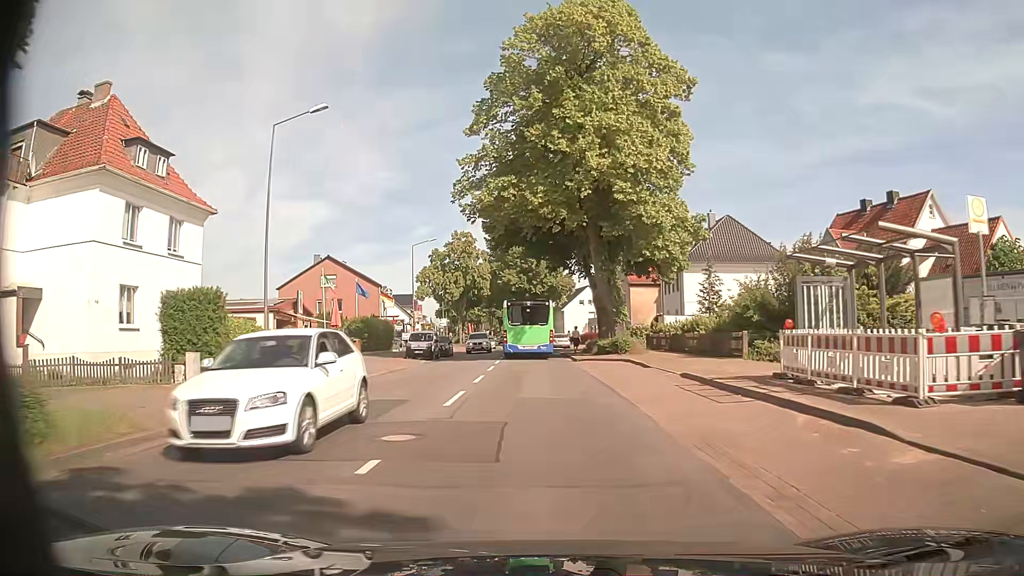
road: secondary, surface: asphalt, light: Day
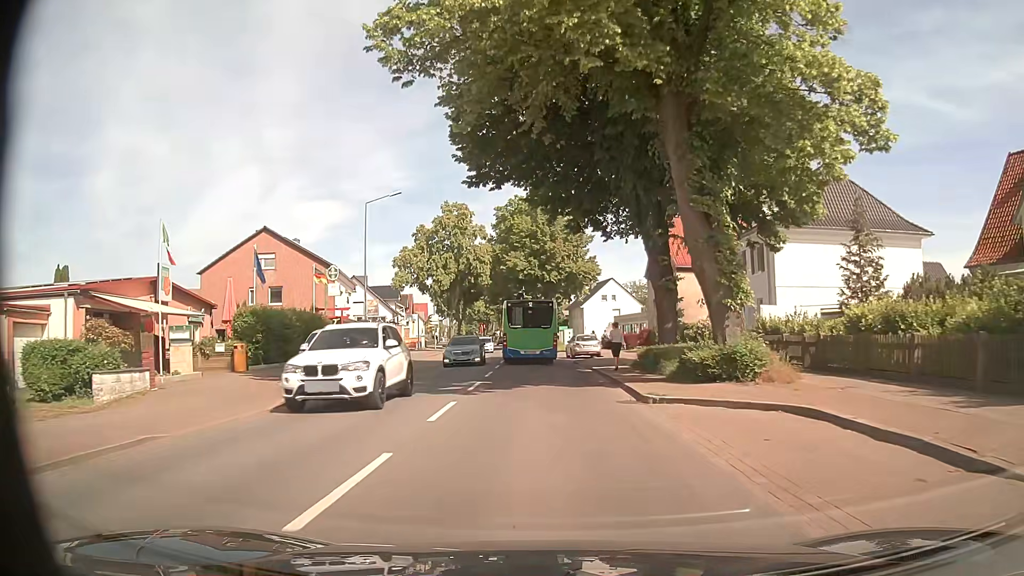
(-0.3, +19.9) m; -1°
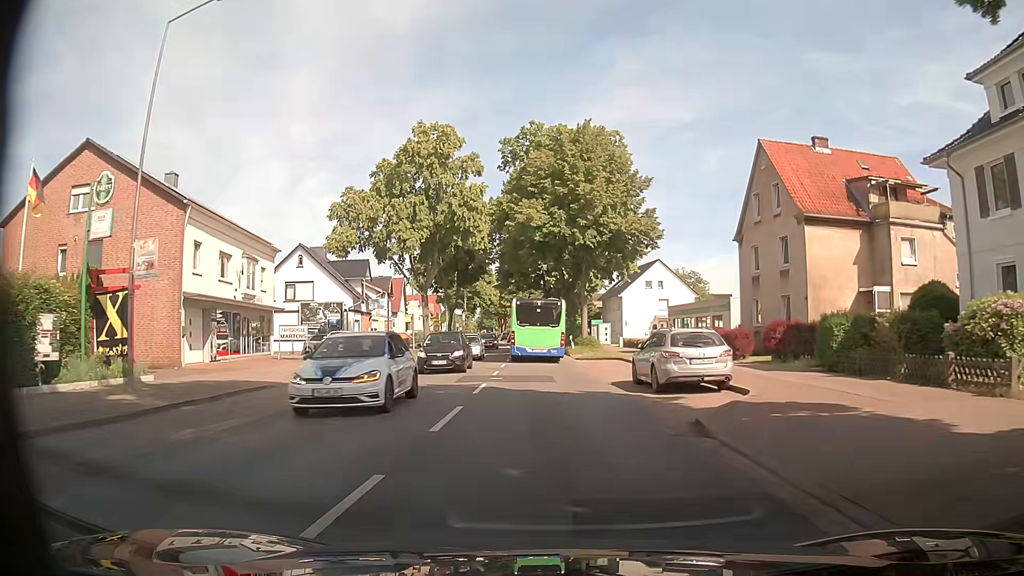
(-0.7, +25.1) m; -3°
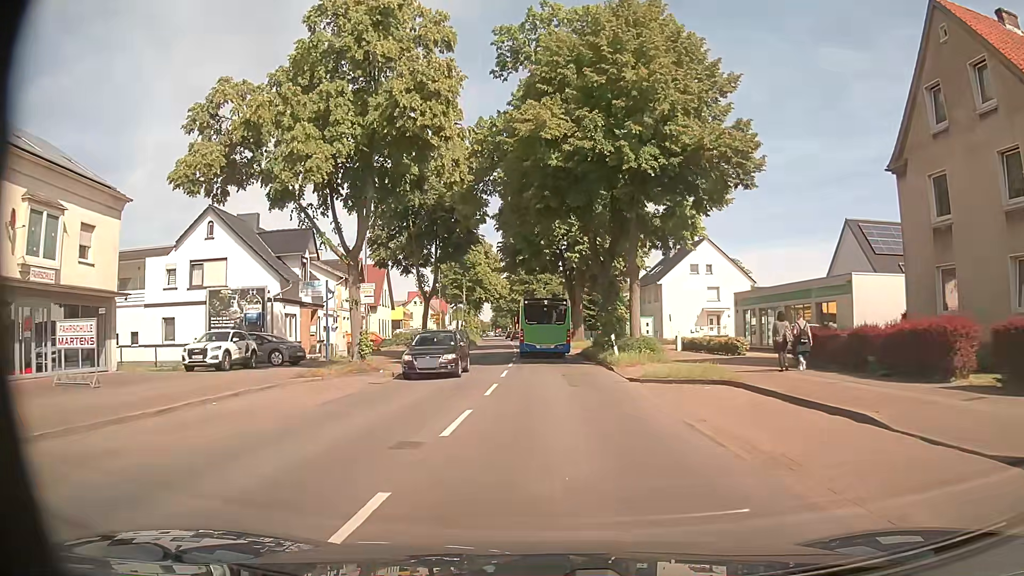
(-0.1, +18.8) m; -1°
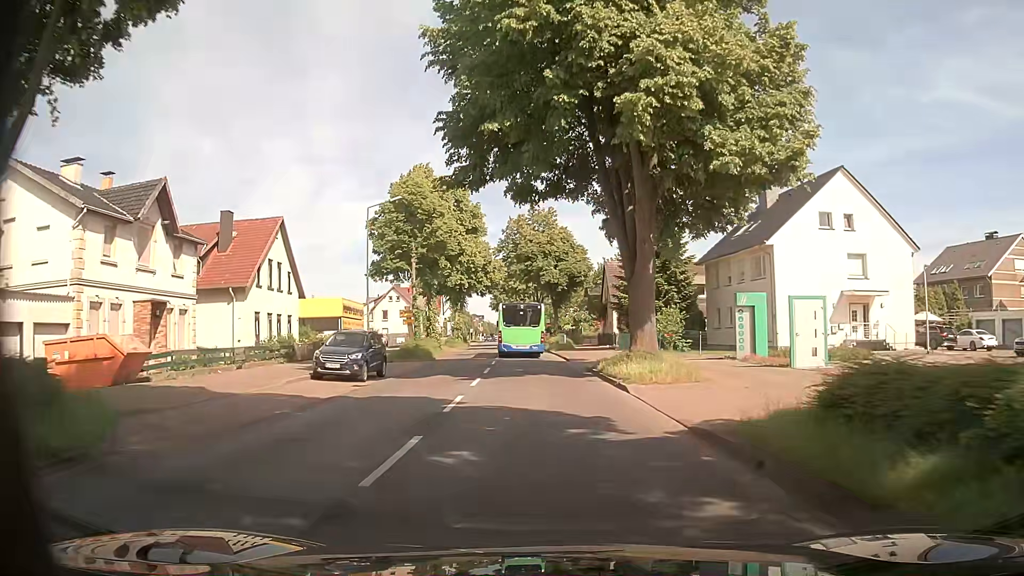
(-0.1, +33.1) m; -3°
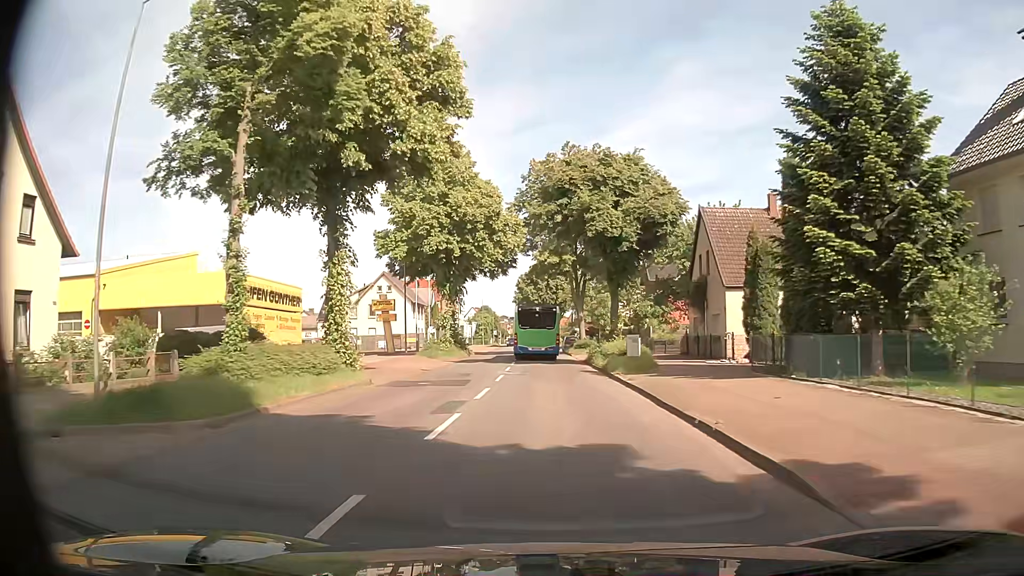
(0.0, +28.6) m; -1°
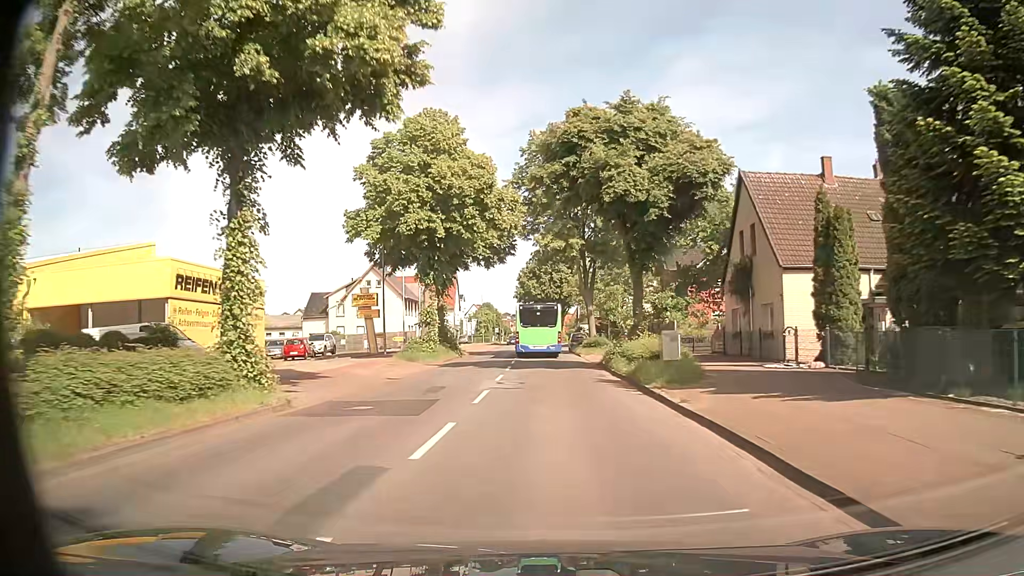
(0.0, +7.2) m; 0°
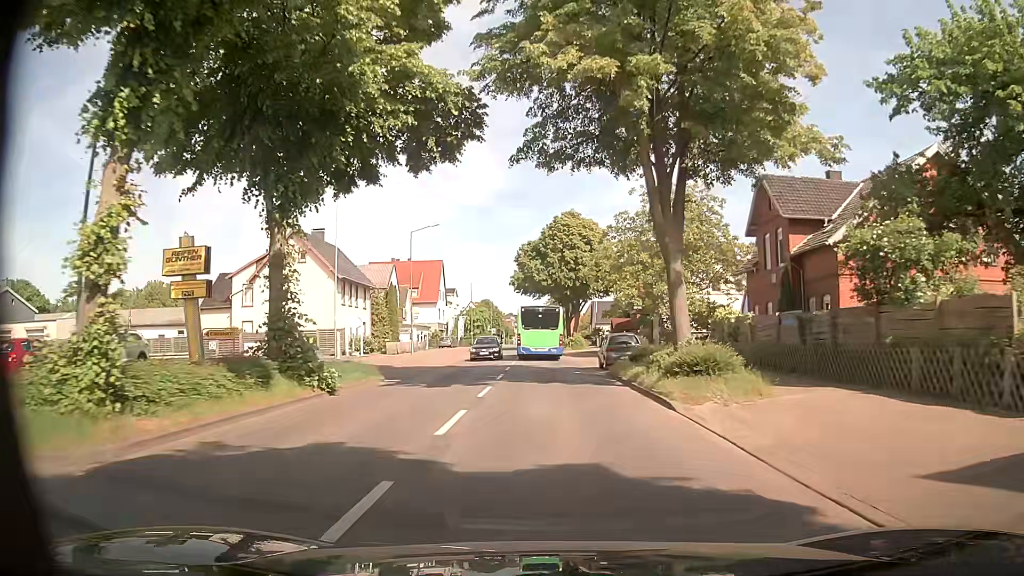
(-0.1, +28.2) m; 0°
(0, +10) (0, +20) (0, +30) (-1, +40) (-1, +50) (-1, +60) (-1, +70) (-1, +80) (-1, +90) (-1, +100) m
